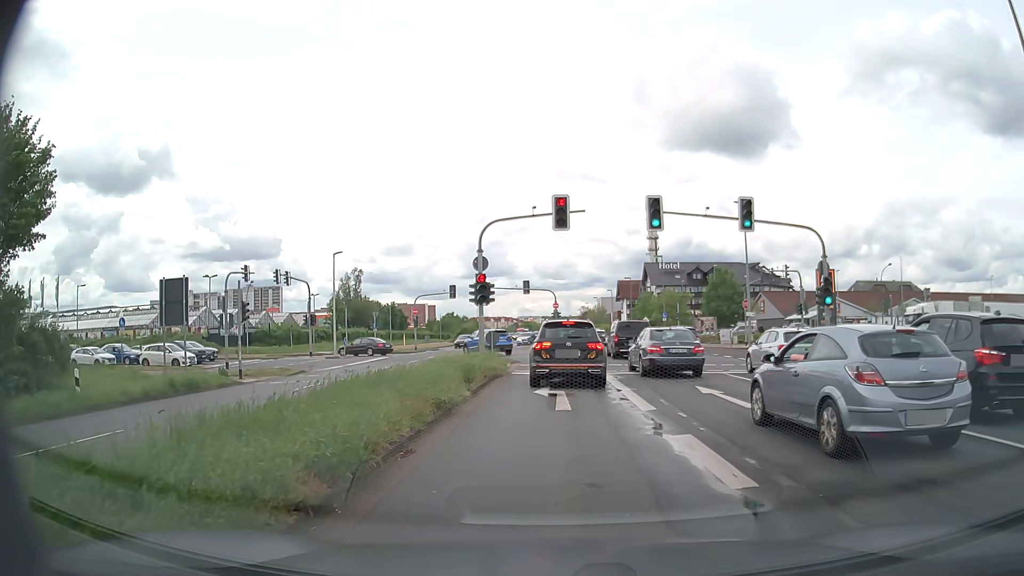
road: primary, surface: asphalt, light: Day
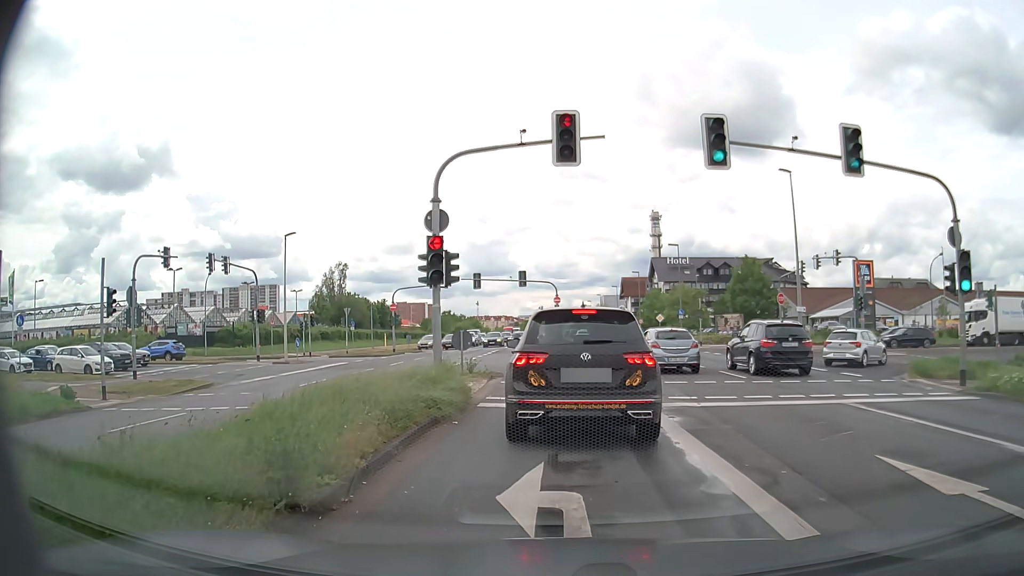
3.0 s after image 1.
(-0.1, +9.6) m; -1°
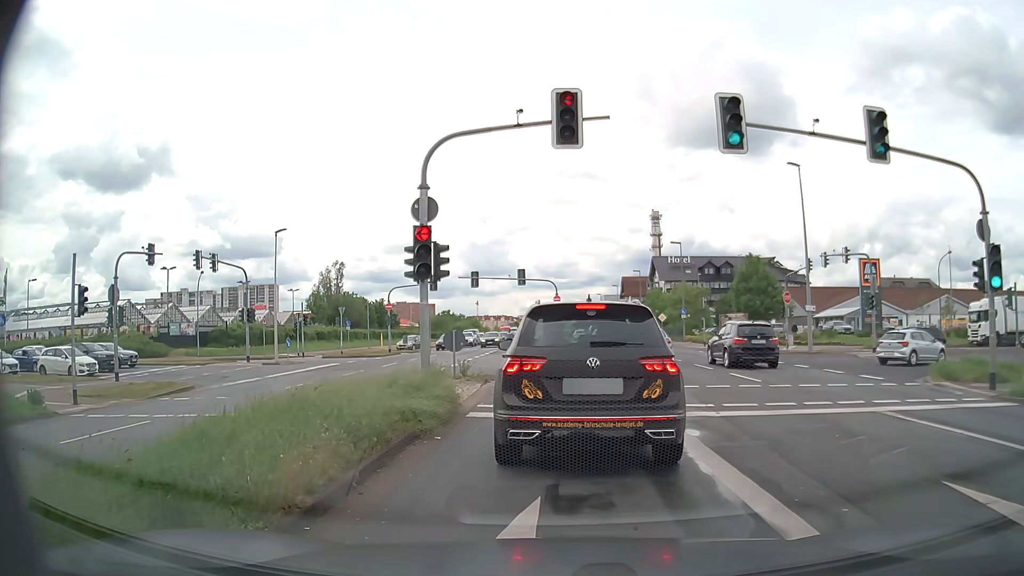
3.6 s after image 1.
(0.0, +1.4) m; -1°
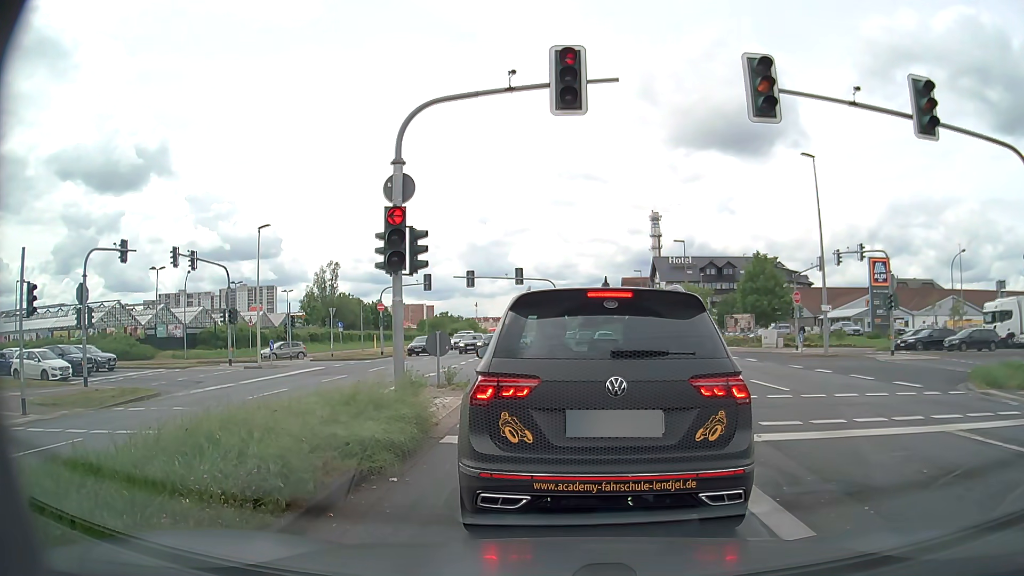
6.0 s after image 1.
(0.0, +2.2) m; +1°
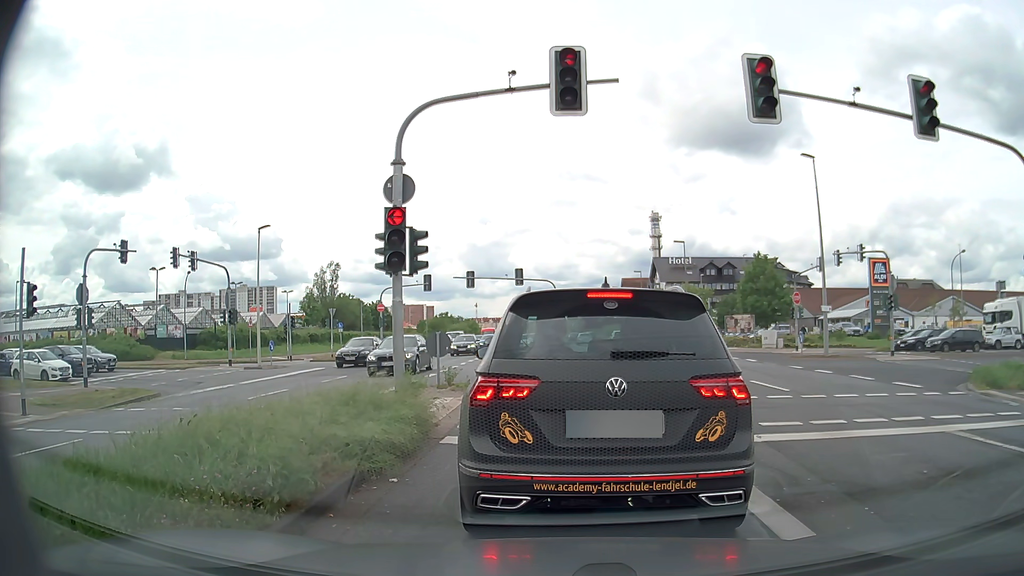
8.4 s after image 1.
(0.0, +0.1) m; 0°
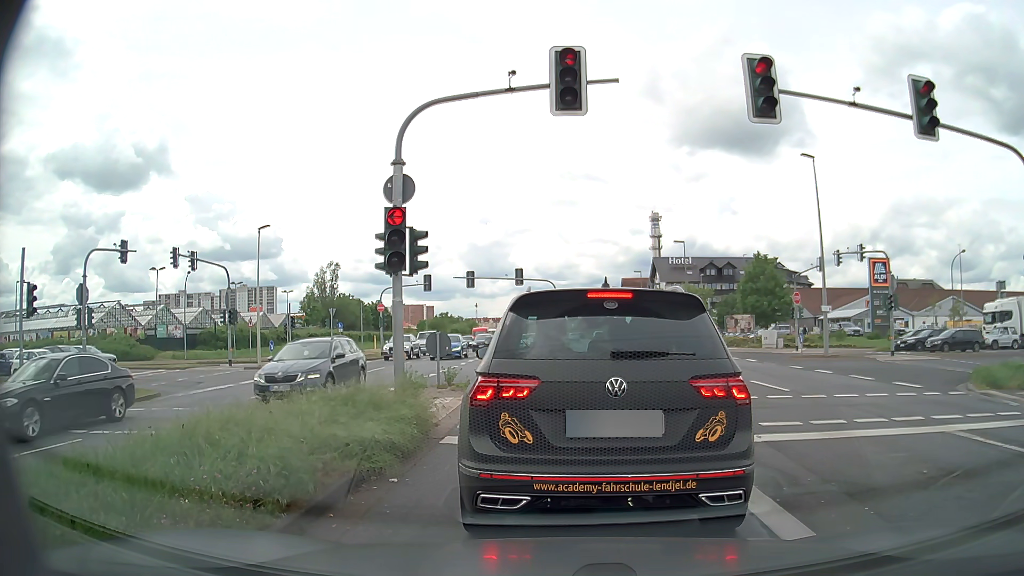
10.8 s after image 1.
(0.0, 0.0) m; 0°
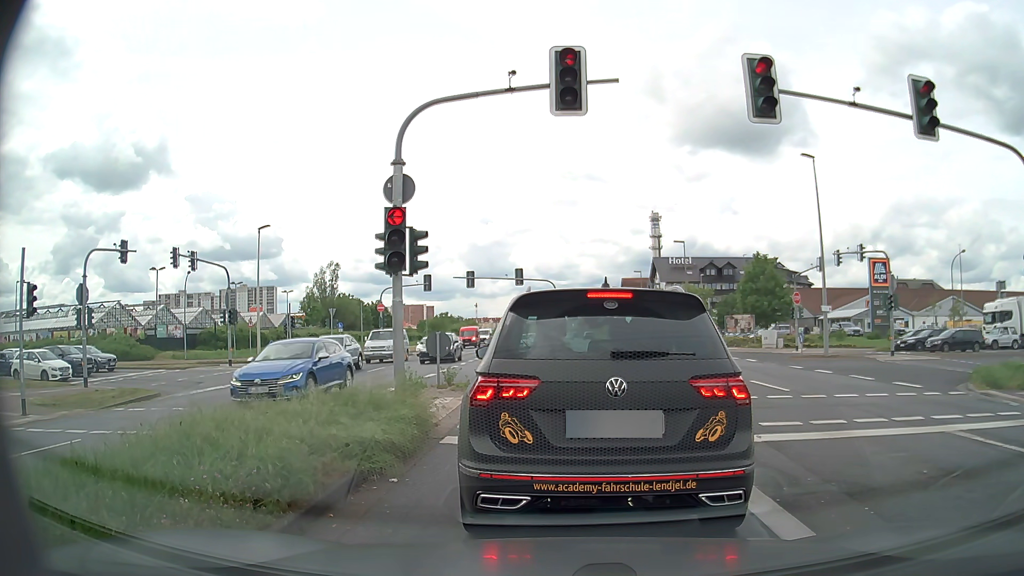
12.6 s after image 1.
(0.0, 0.0) m; 0°
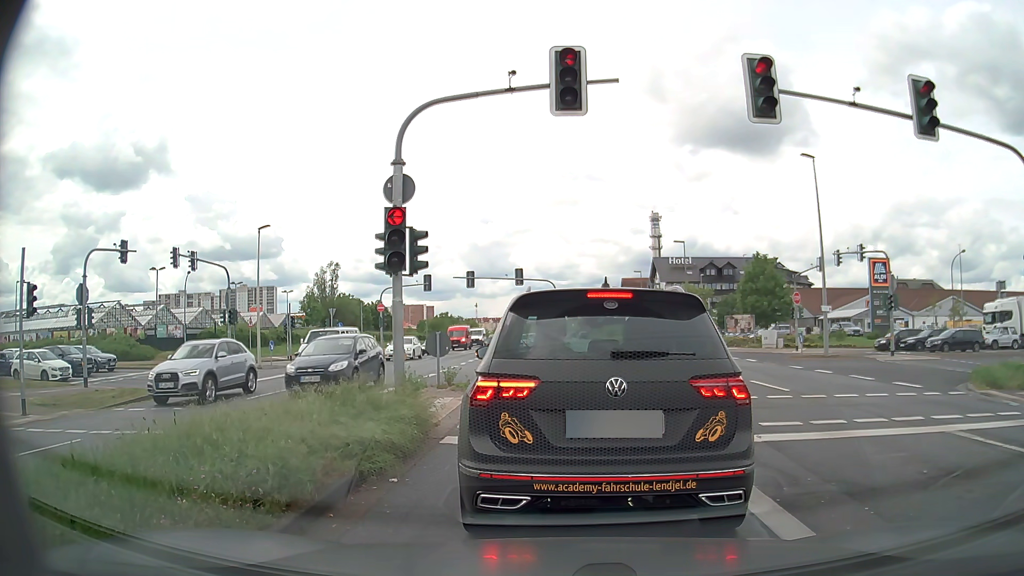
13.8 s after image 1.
(0.0, 0.0) m; 0°
(0, +10) (0, +20) (-3, +30) (-8, +38) (-17, +42) (-27, +42) (-37, +42) (-47, +41) (-57, +40) (-67, +39) m
